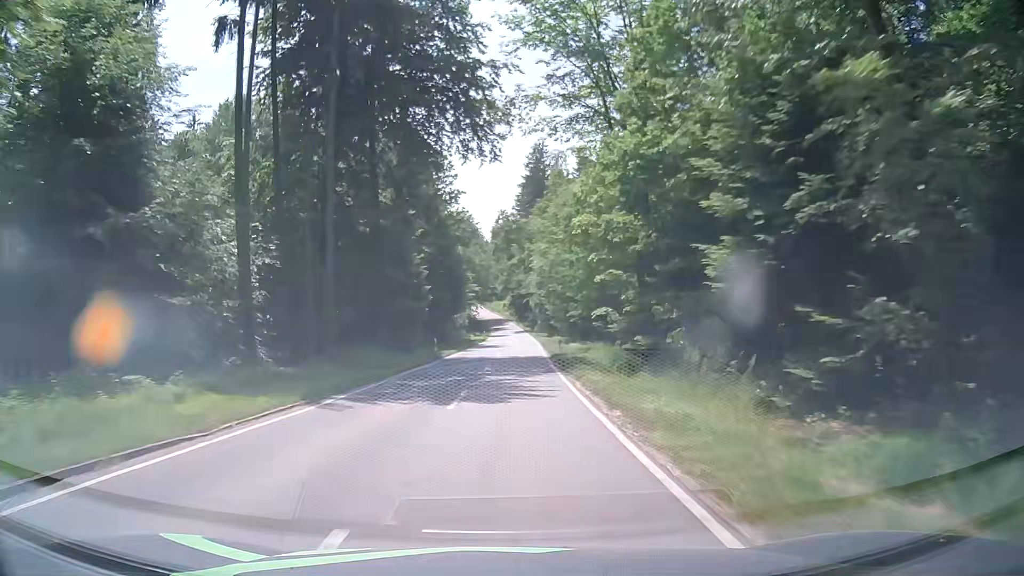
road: tertiary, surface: asphalt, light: Day
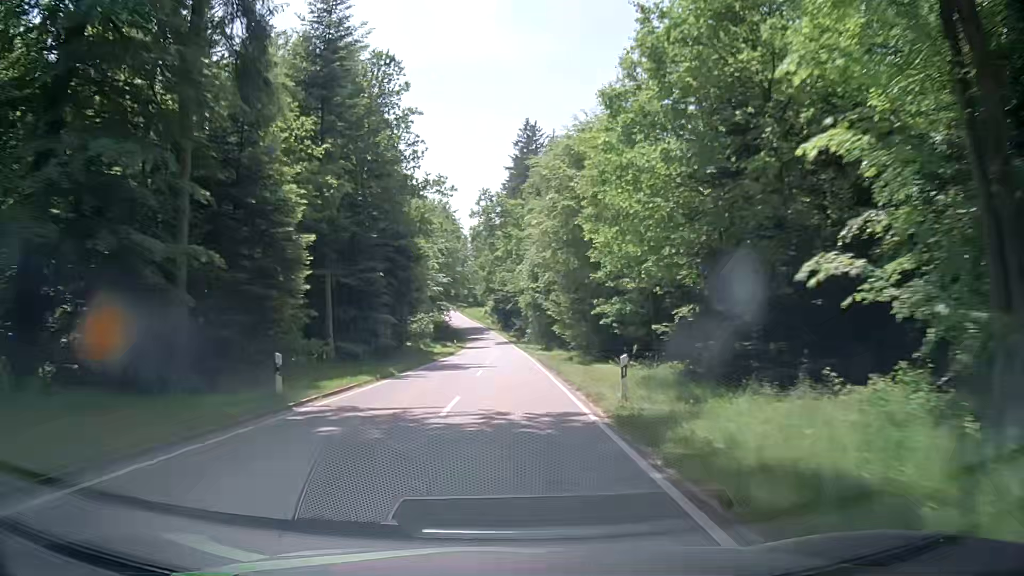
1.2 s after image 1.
(+0.3, +24.8) m; +2°
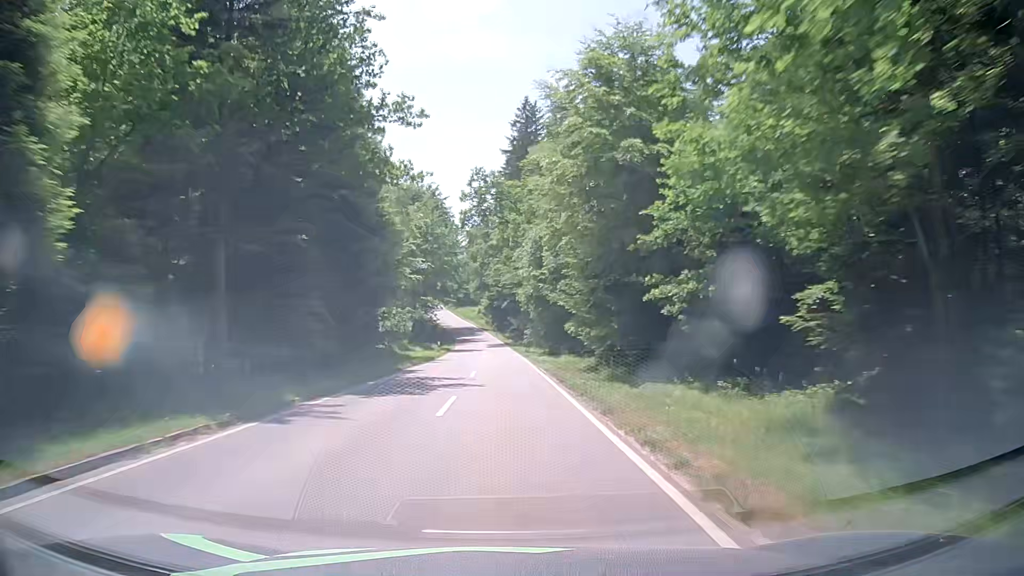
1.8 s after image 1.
(0.0, +12.4) m; +1°
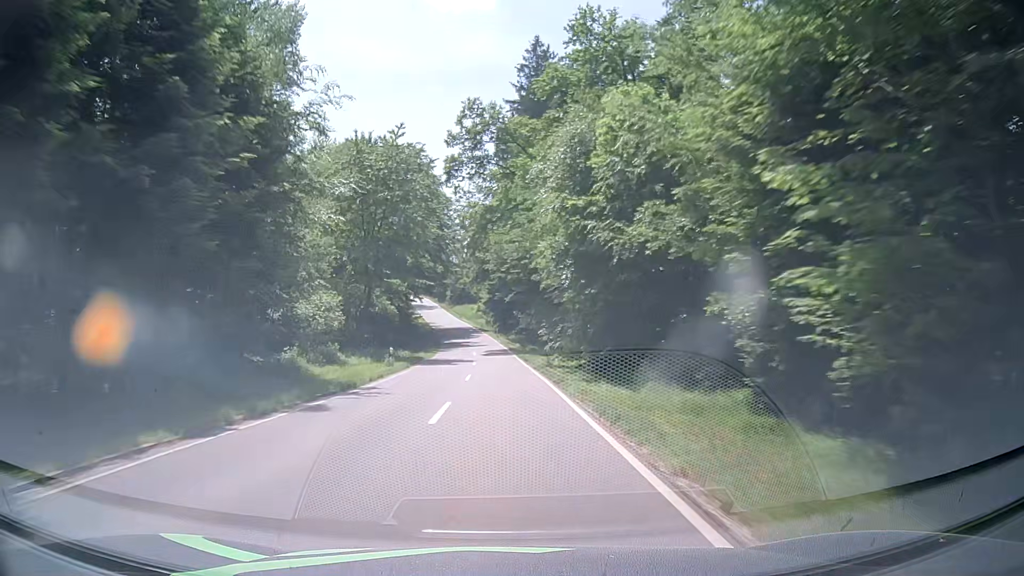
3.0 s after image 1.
(-0.2, +24.9) m; -1°
(0, +10) (0, +20) (0, +30) (0, +40) (-1, +50) (-2, +60) (-3, +70) (-4, +80) (-5, +90) (-7, +100) m
